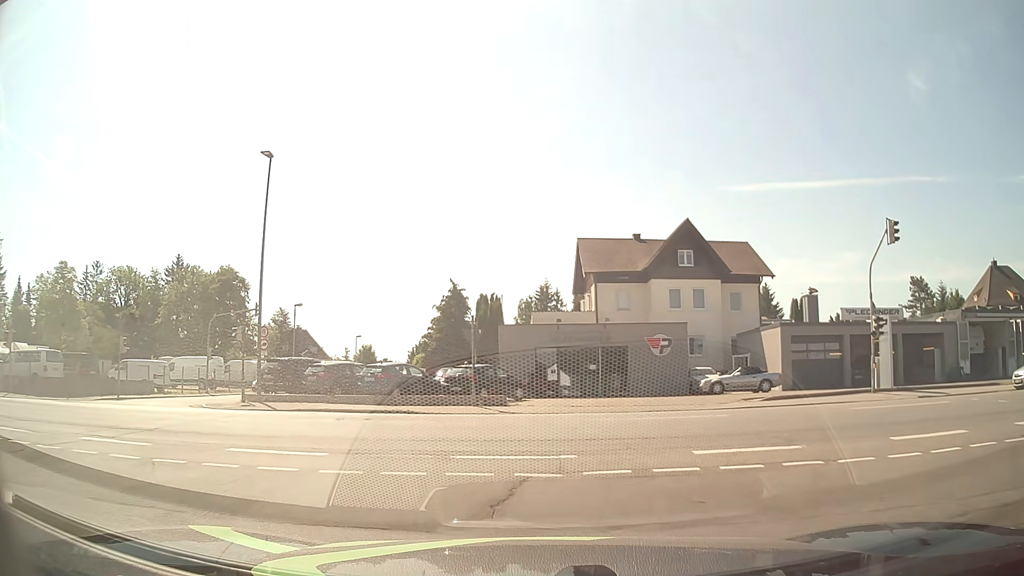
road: residential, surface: asphalt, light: Day
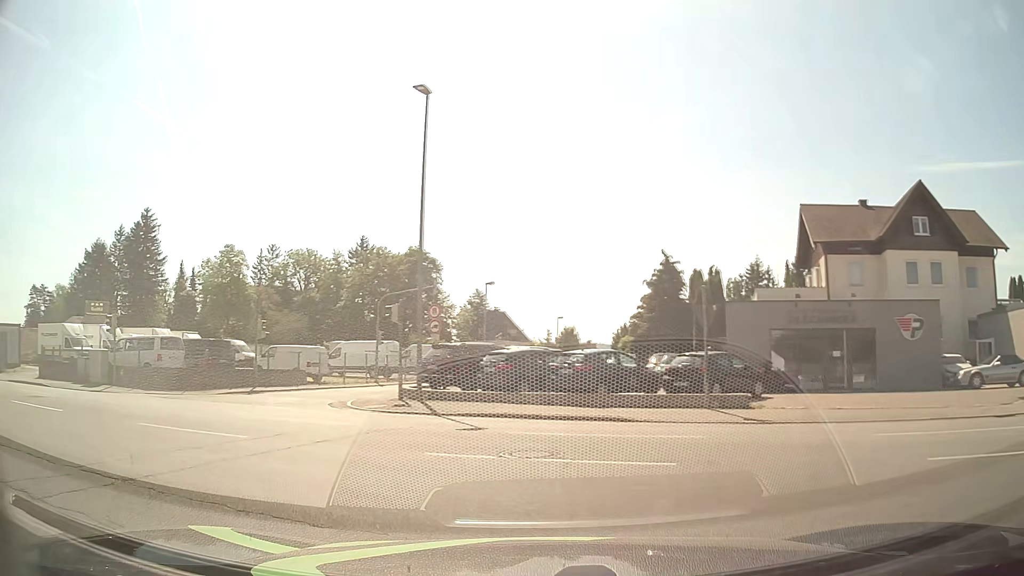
(-0.8, +6.6) m; -17°
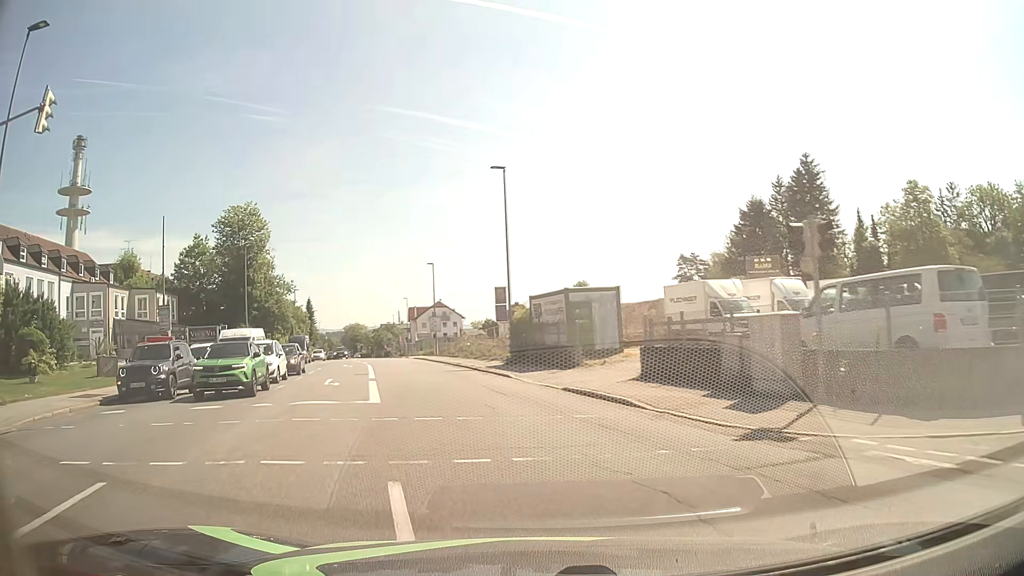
(-10.2, +15.9) m; -58°
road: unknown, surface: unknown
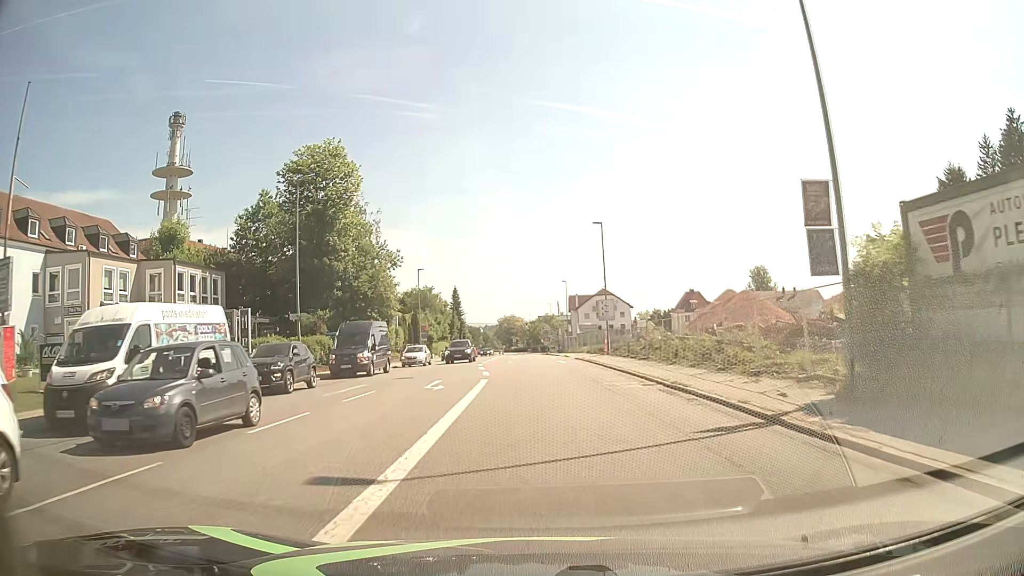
(-3.9, +22.8) m; -14°
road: tertiary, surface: asphalt
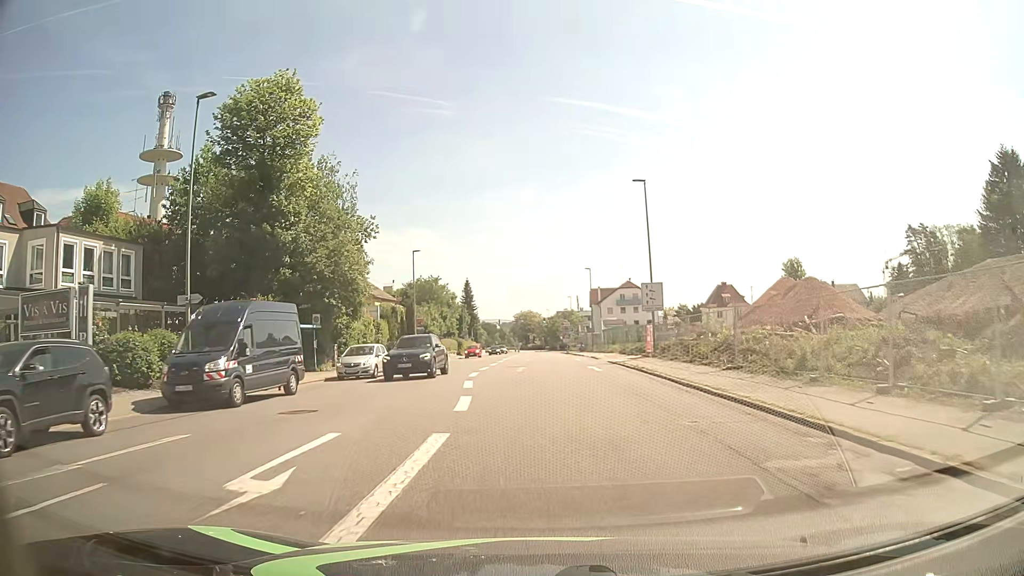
(-0.2, +13.6) m; -1°
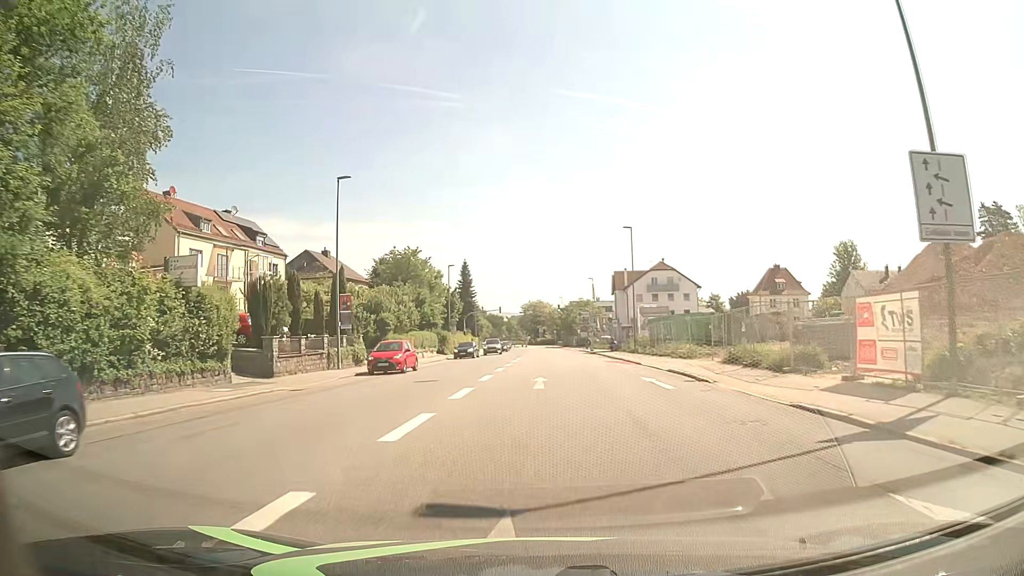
(-0.4, +28.0) m; -1°
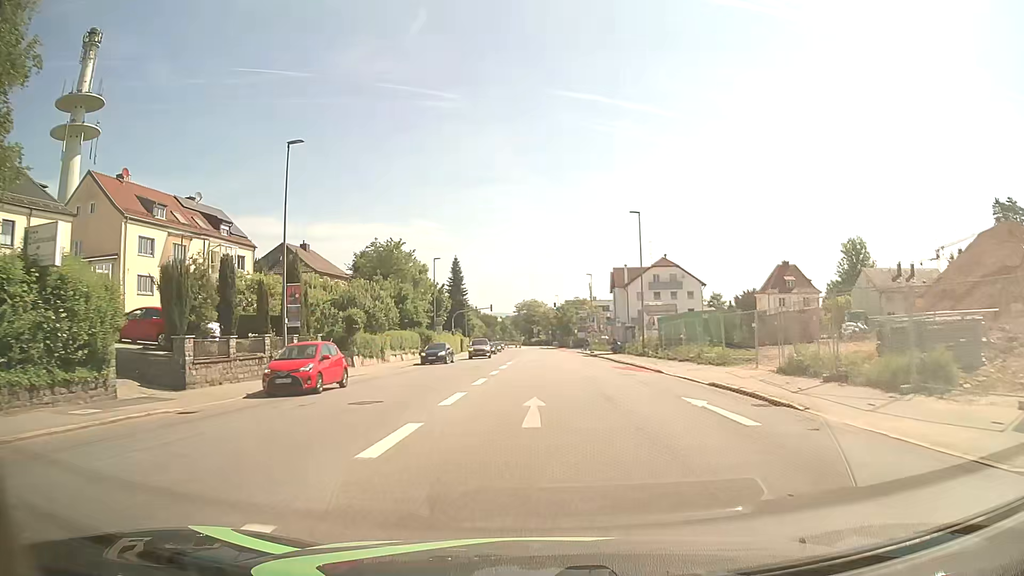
(0.0, +7.1) m; 0°
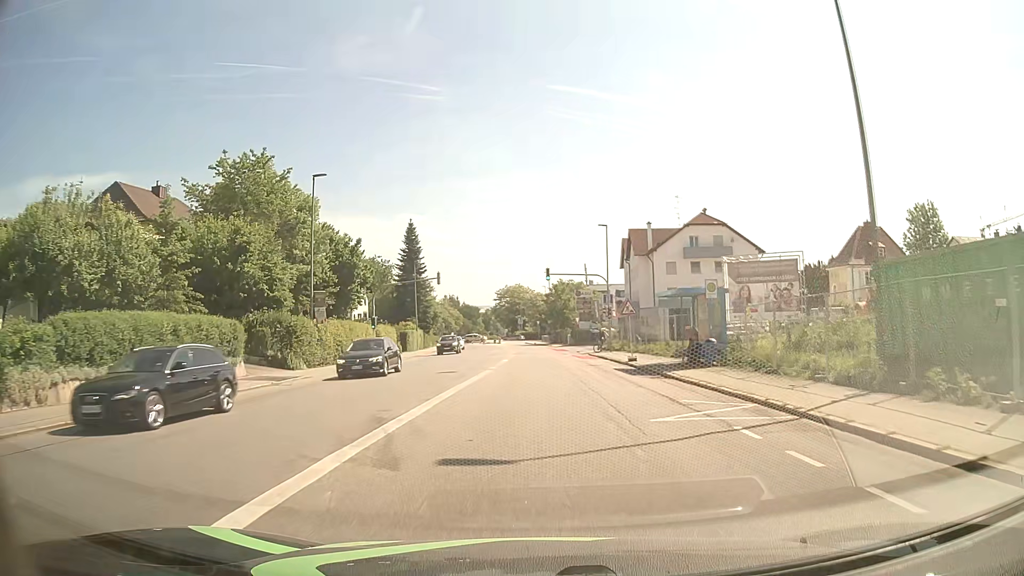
(+0.5, +35.4) m; +1°
(0, +10) (0, +20) (0, +30) (0, +40) (0, +50) (-1, +60) (-1, +70) (-1, +80) (-2, +90) (-3, +100) m
